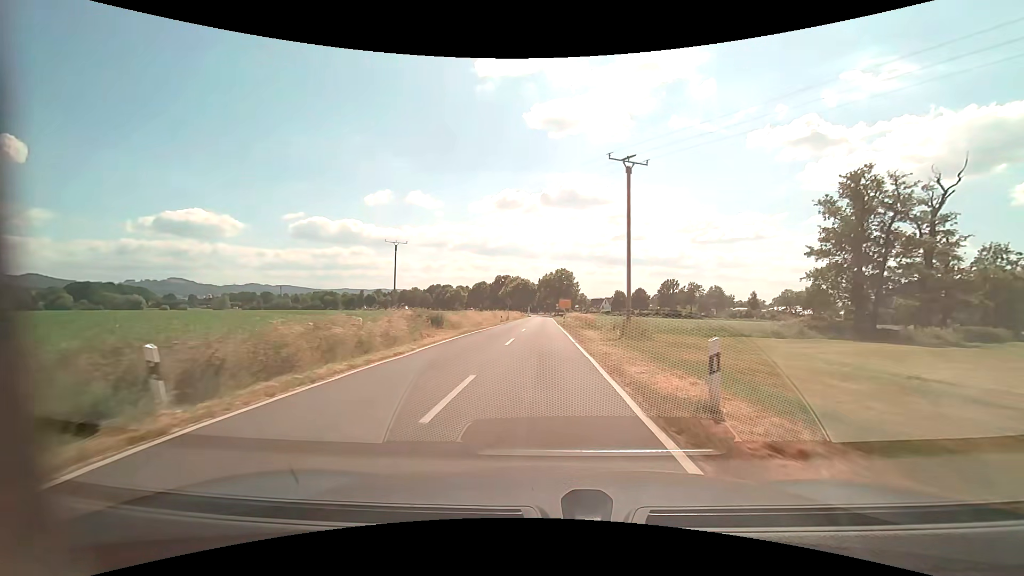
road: tertiary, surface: asphalt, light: Day
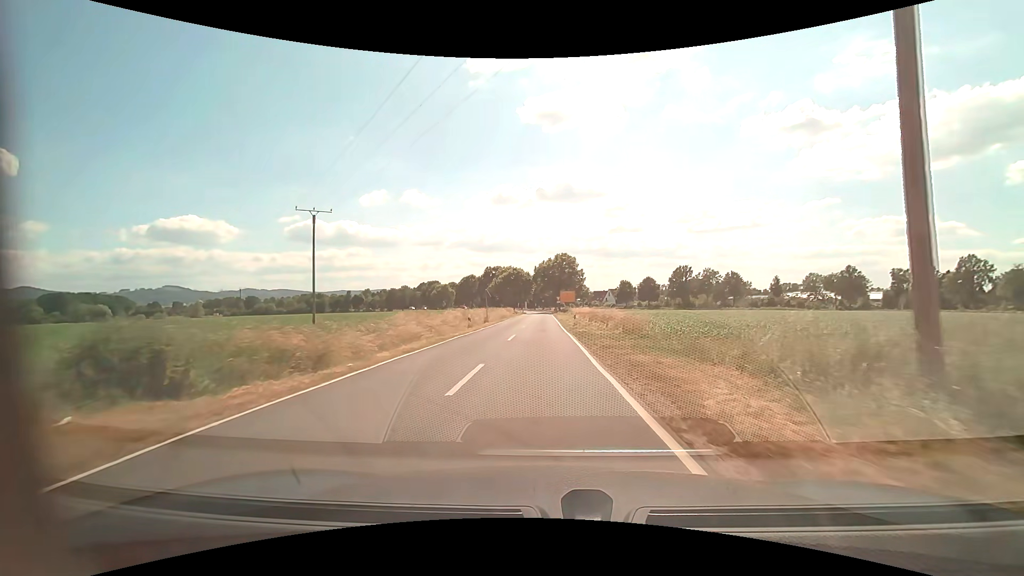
(+0.1, +23.4) m; +1°
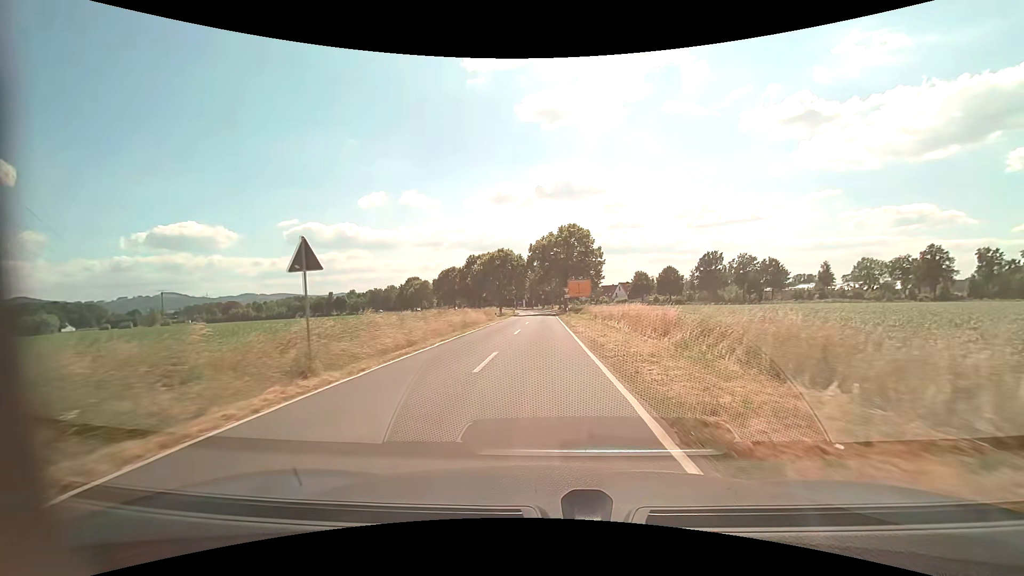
(-0.2, +33.7) m; 0°
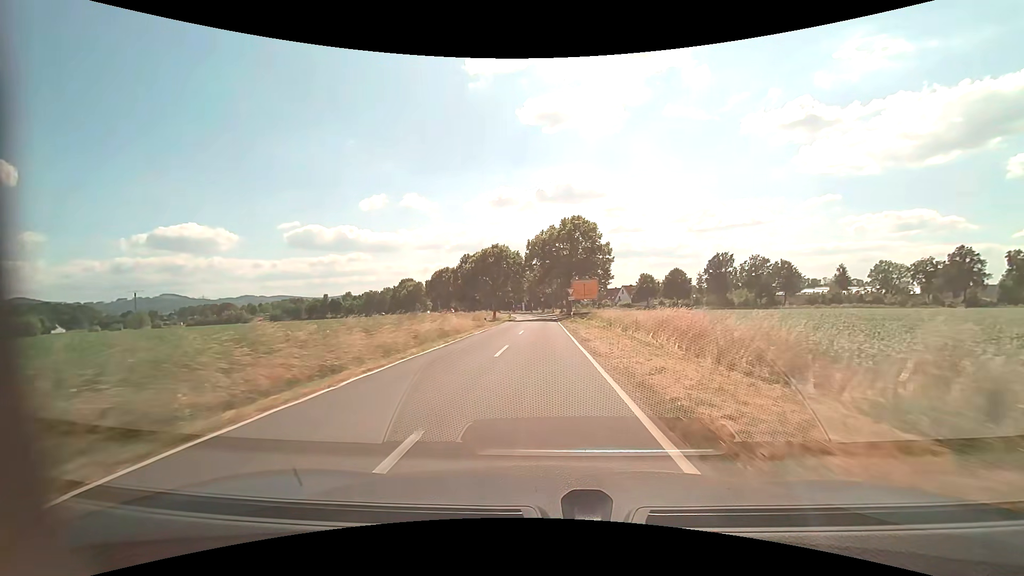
(0.0, +8.6) m; 0°
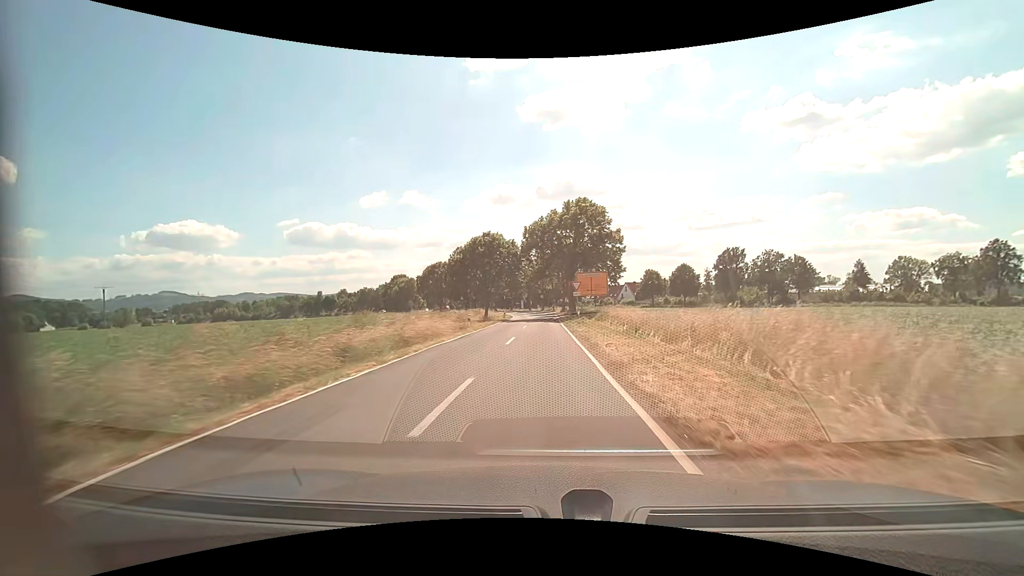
(0.0, +8.6) m; 0°
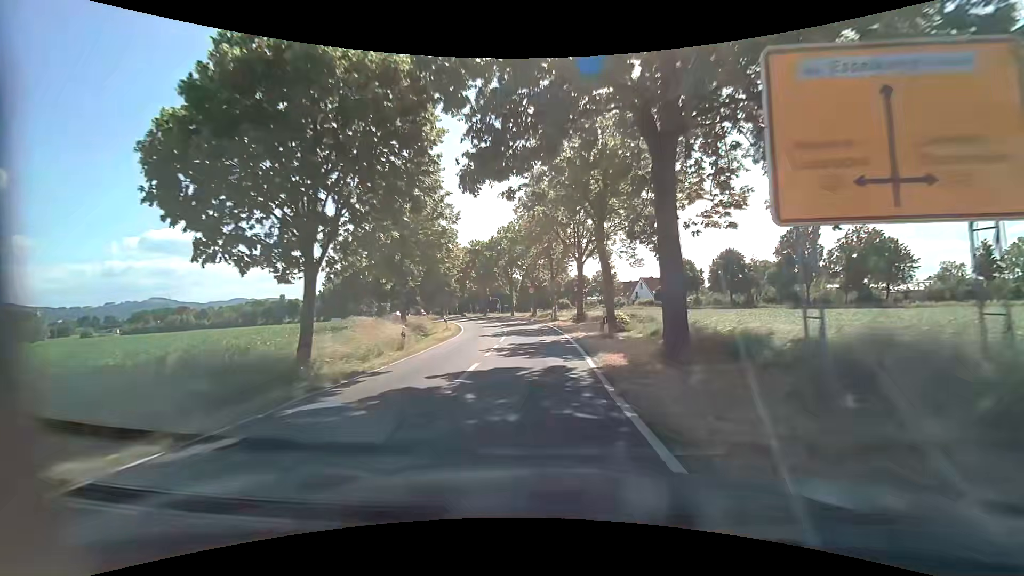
(+0.1, +41.0) m; 0°
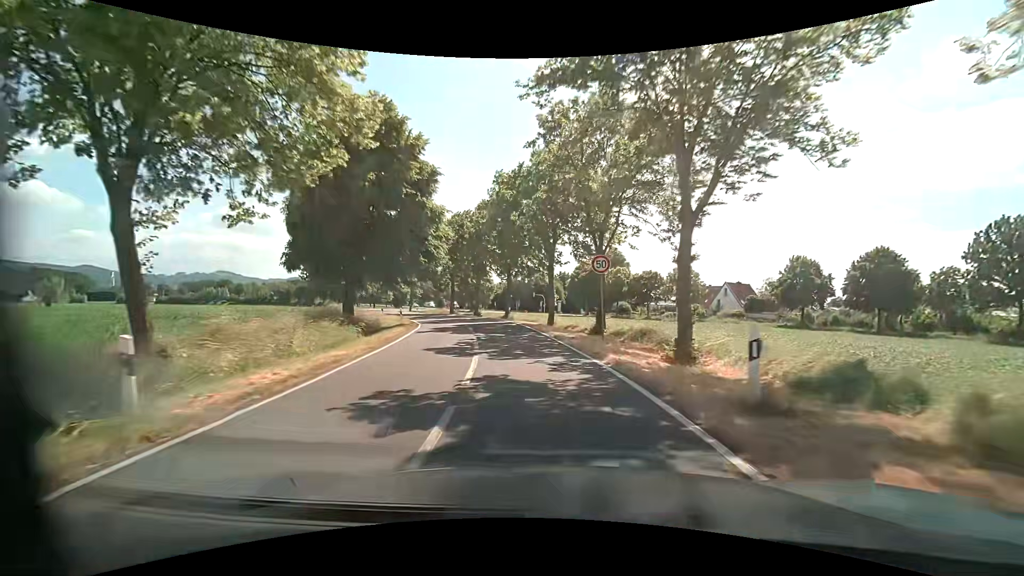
(-1.1, +28.5) m; -5°
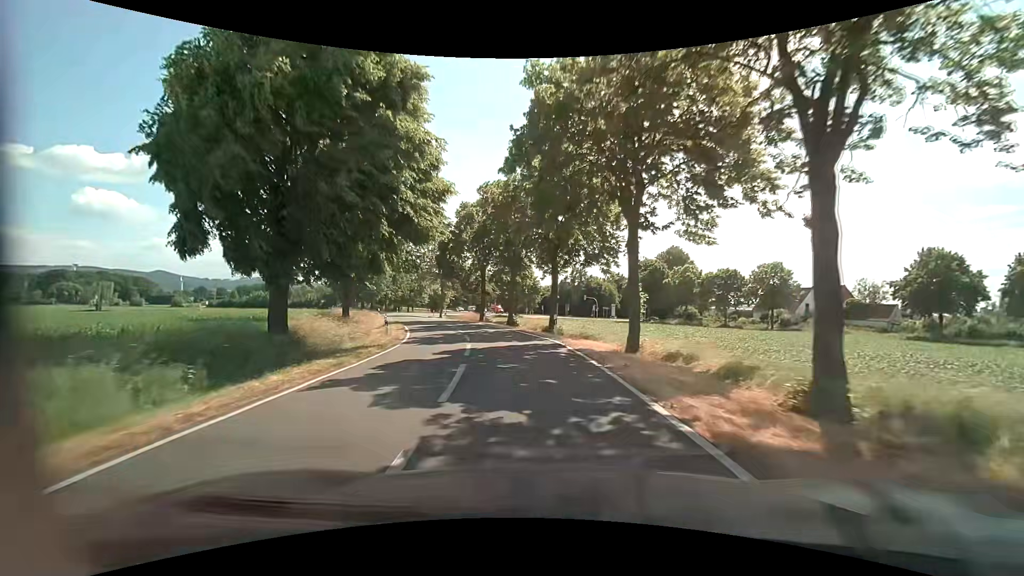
(-0.6, +13.5) m; -5°
(0, +10) (-2, +20) (-4, +30) (-7, +39) (-10, +49) (-14, +58) (-17, +67) (-20, +77) (-21, +87) (-21, +97) m
